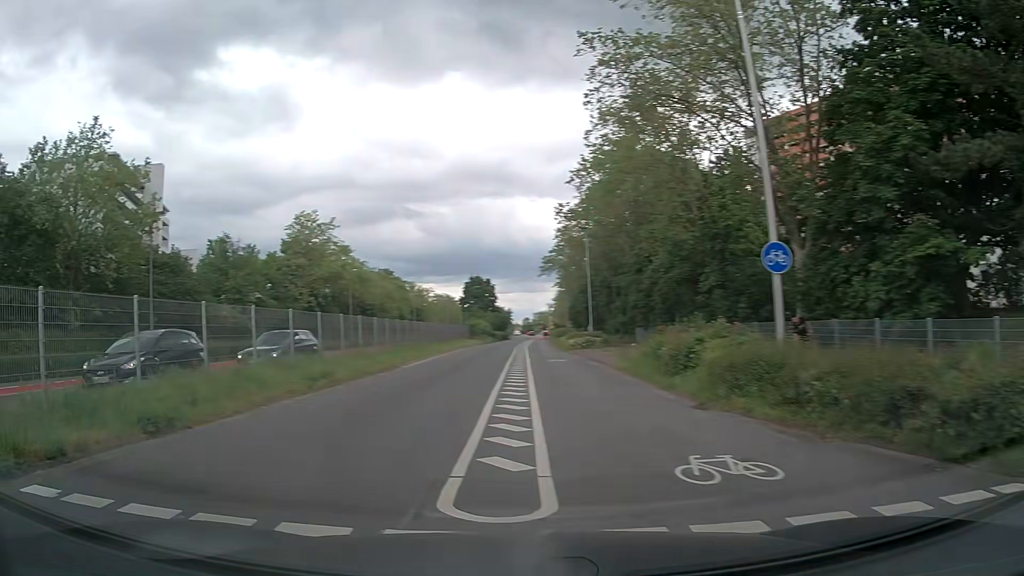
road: secondary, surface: asphalt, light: Day
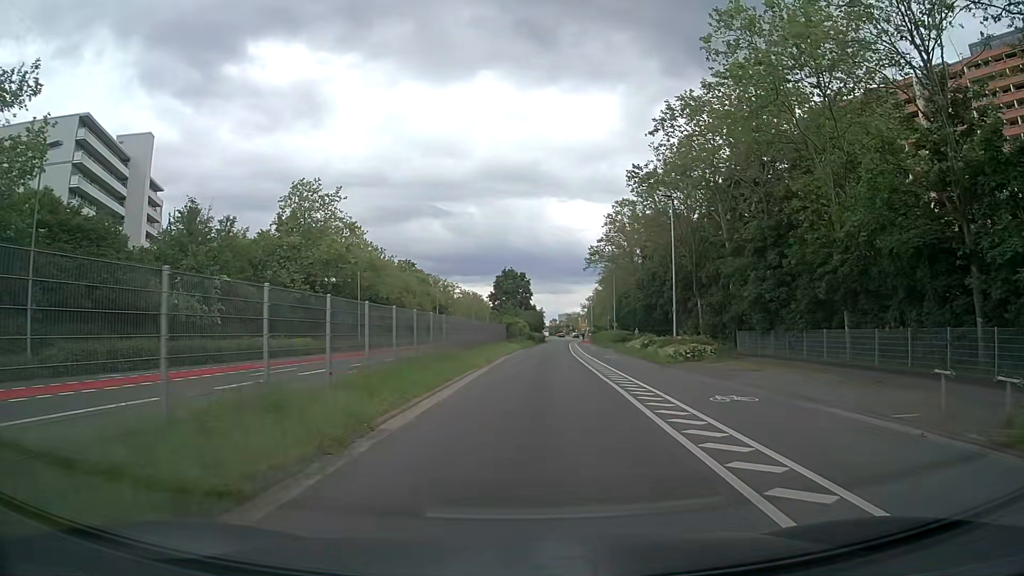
(-1.9, +16.9) m; -1°
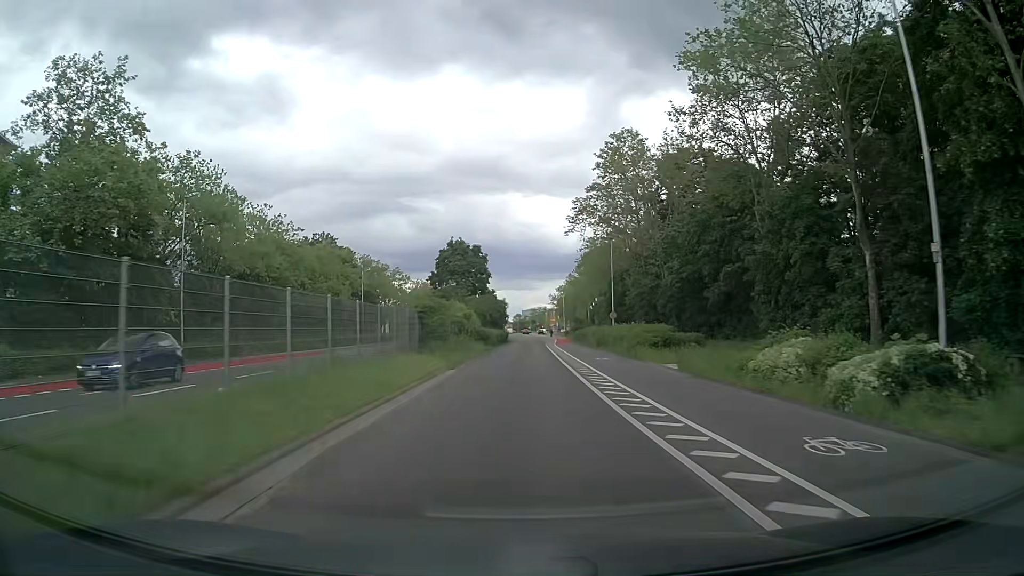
(+1.4, +33.7) m; +3°
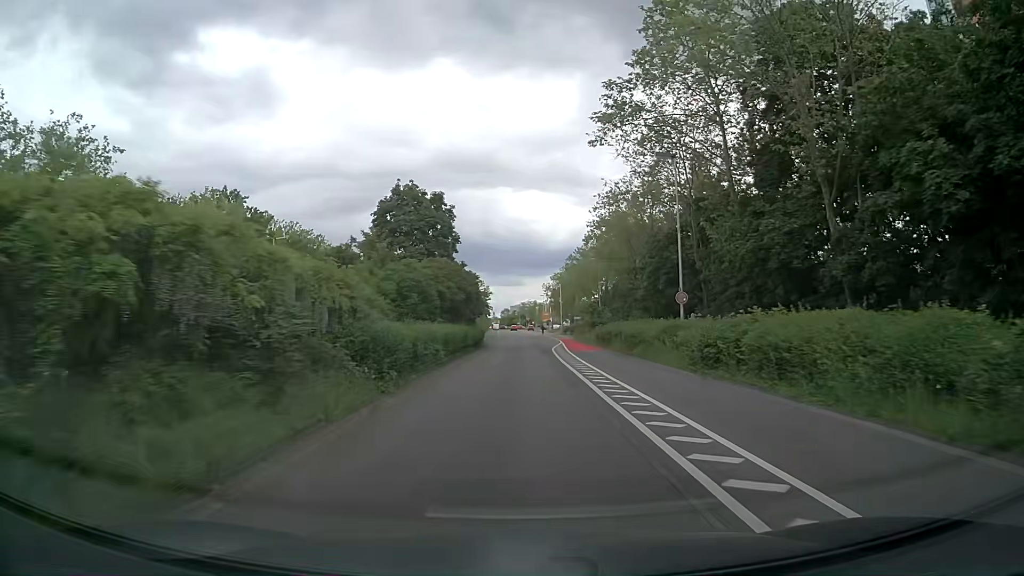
(+0.2, +31.4) m; +1°
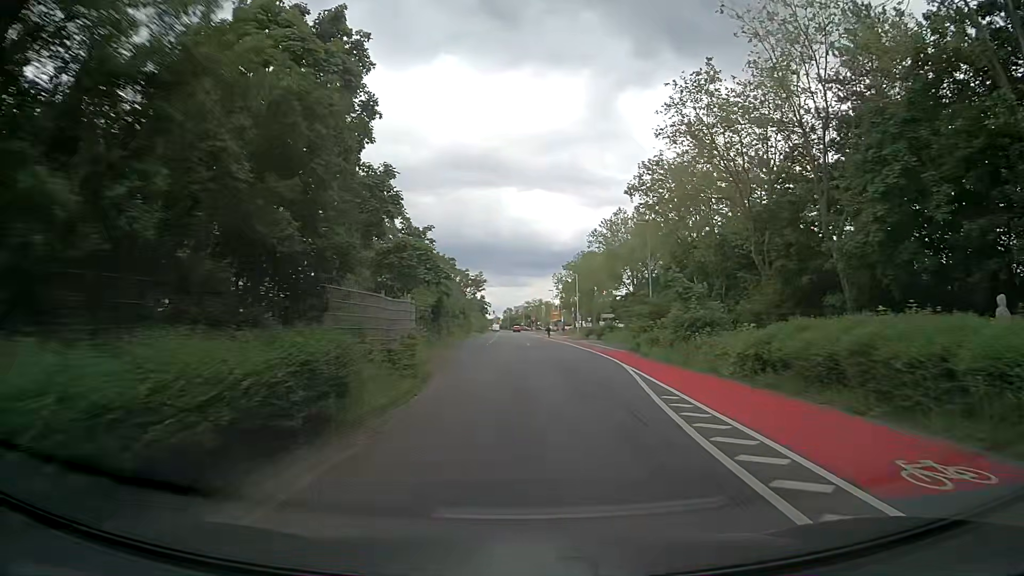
(-0.1, +32.7) m; -1°
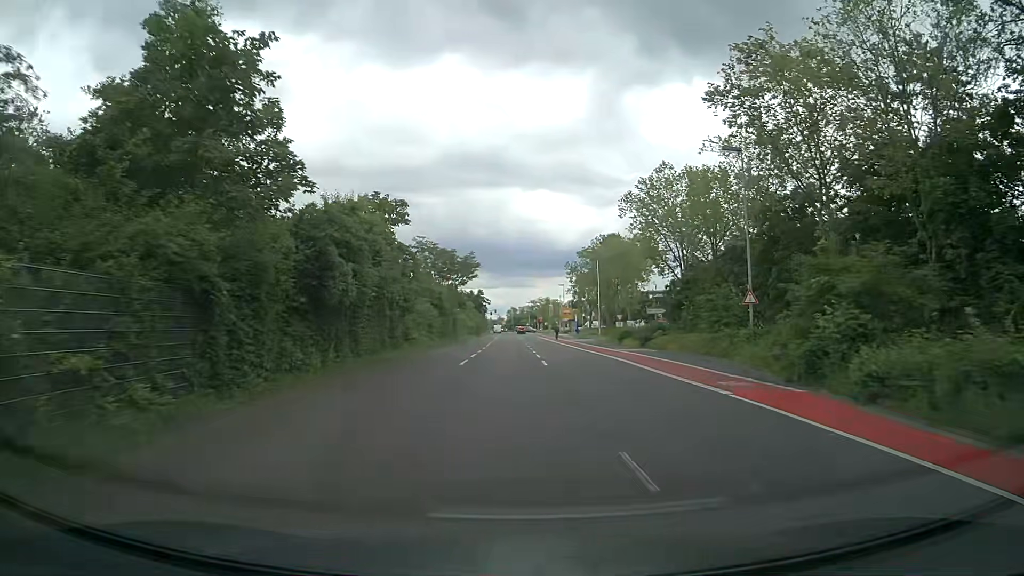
(+0.1, +24.3) m; -1°
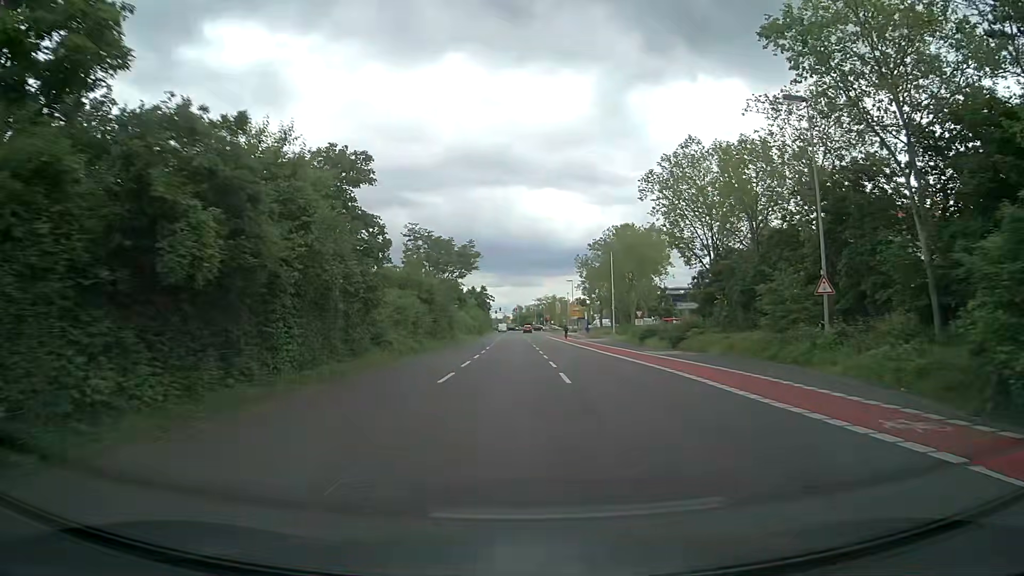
(0.0, +8.0) m; 0°
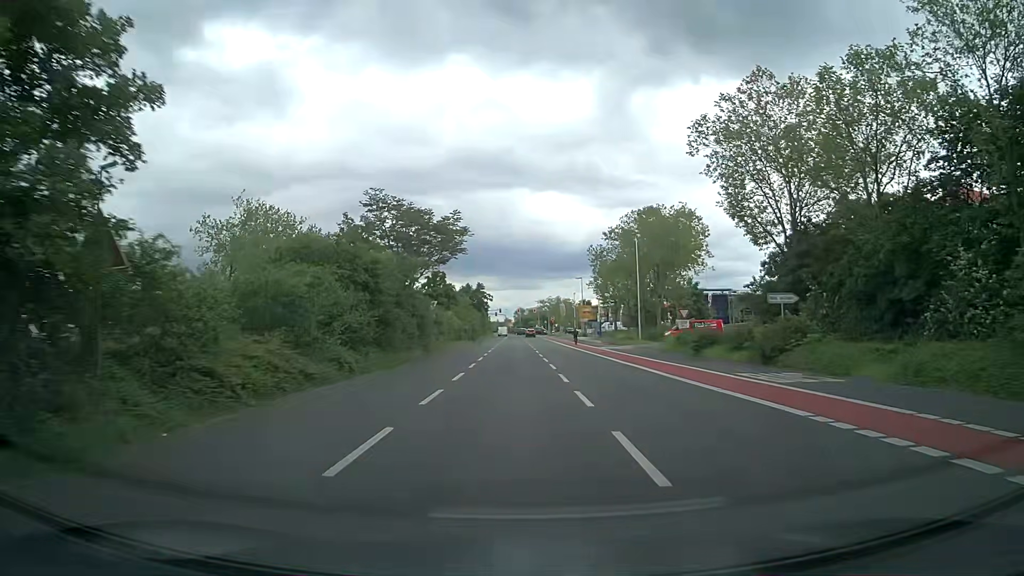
(0.0, +15.9) m; 0°
(0, +10) (0, +20) (0, +30) (0, +40) (0, +50) (0, +60) (0, +70) (-1, +80) (-1, +90) (-1, +100) m
